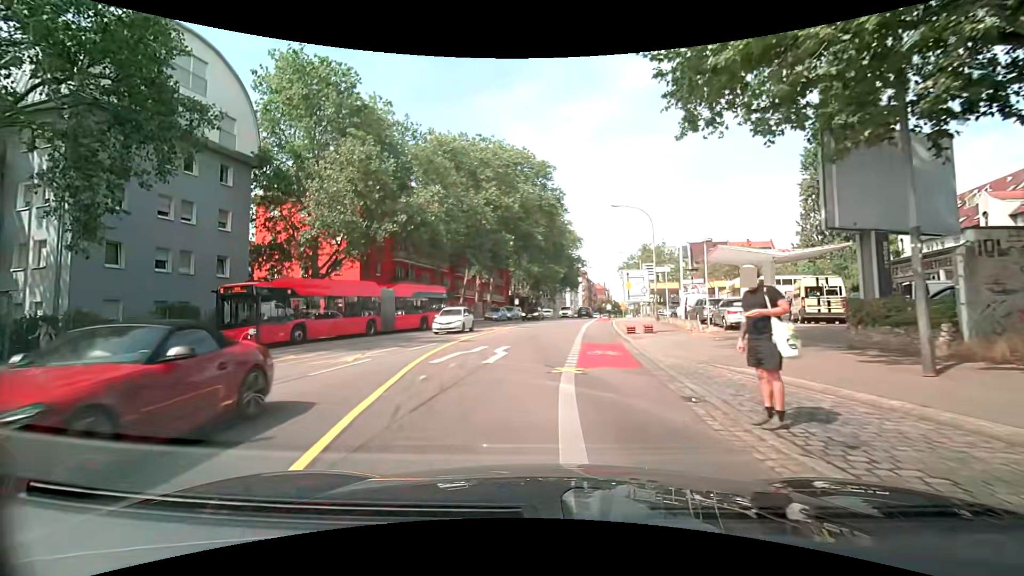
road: secondary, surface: asphalt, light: Day
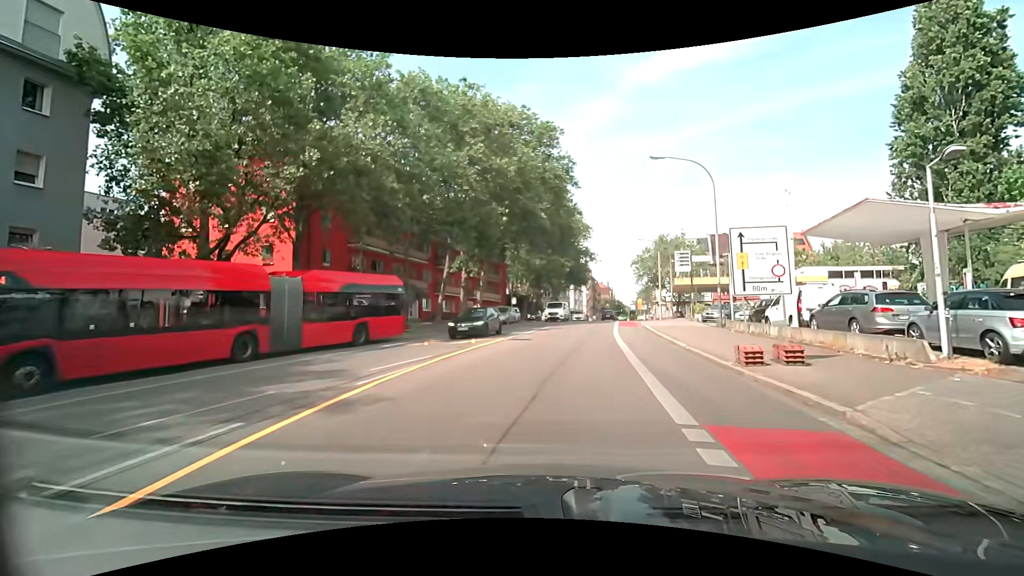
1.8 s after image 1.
(-0.2, +13.3) m; +1°
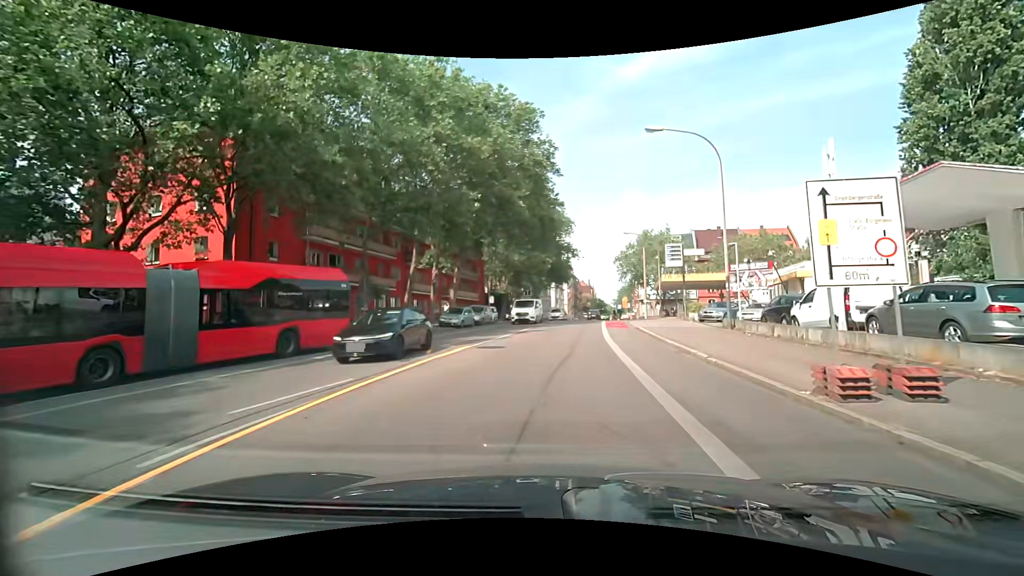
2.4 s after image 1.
(0.0, +4.4) m; +1°
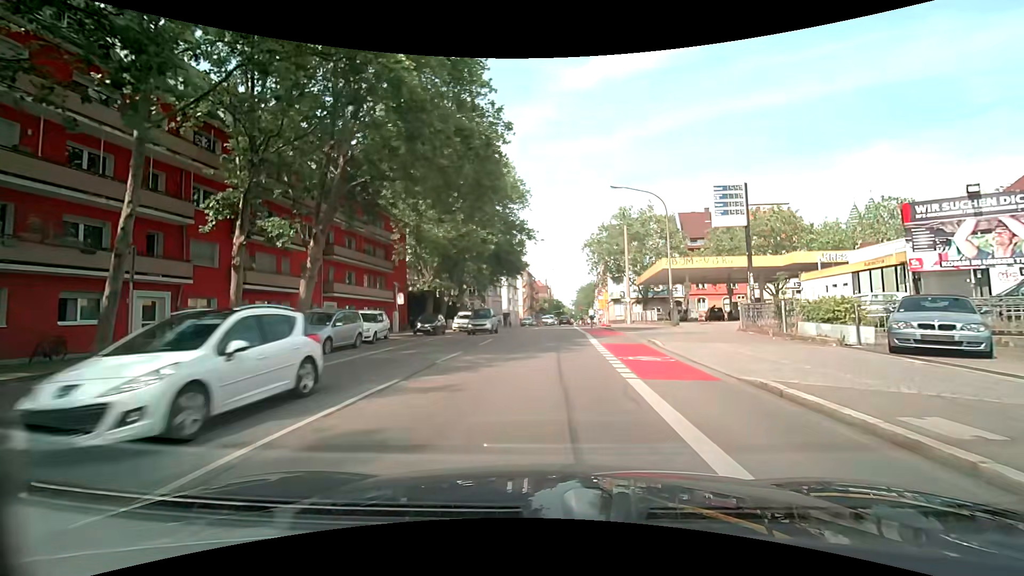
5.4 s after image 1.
(+1.2, +22.4) m; +5°
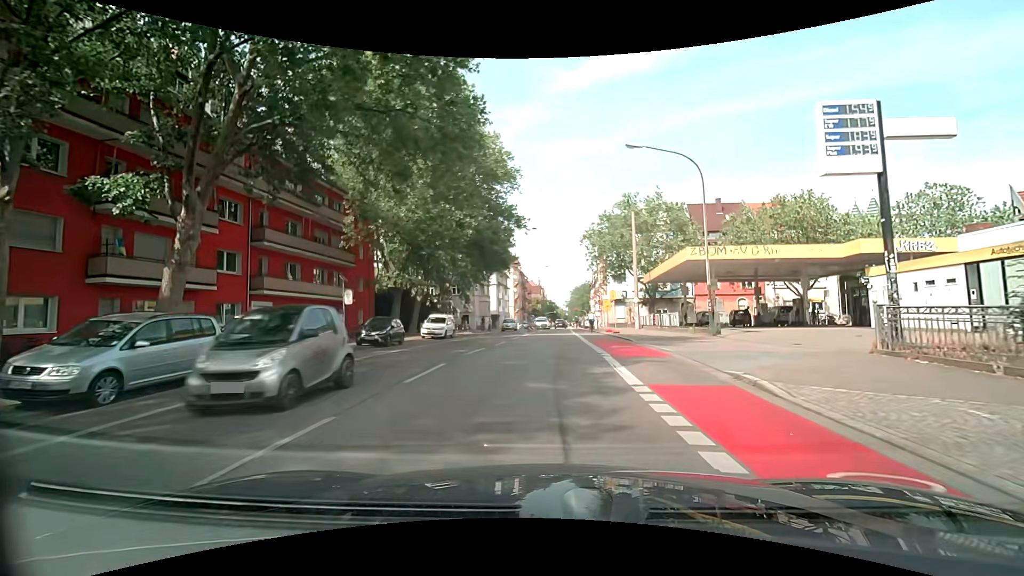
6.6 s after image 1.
(+0.1, +9.0) m; 0°
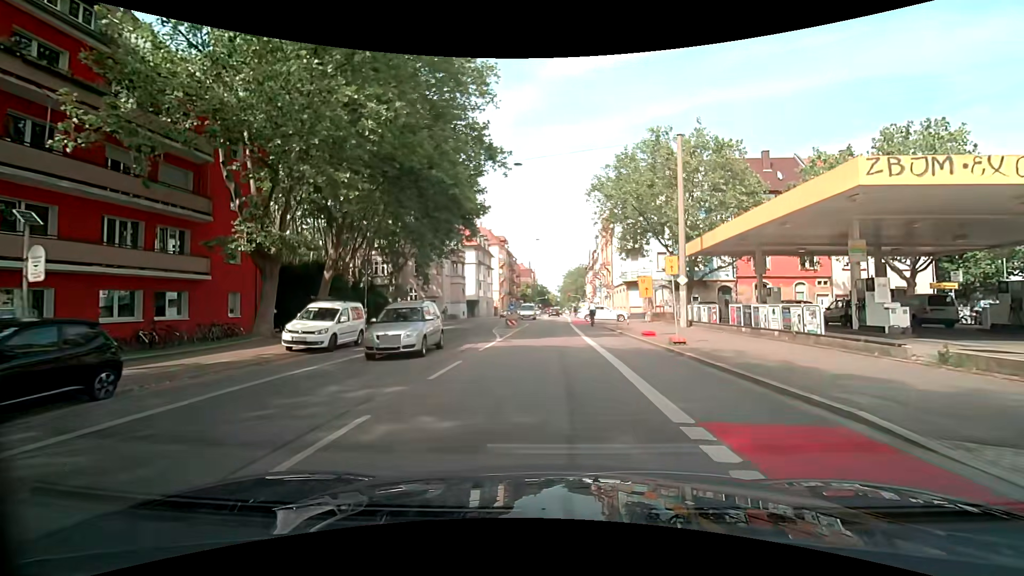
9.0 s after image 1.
(+0.5, +18.0) m; +2°
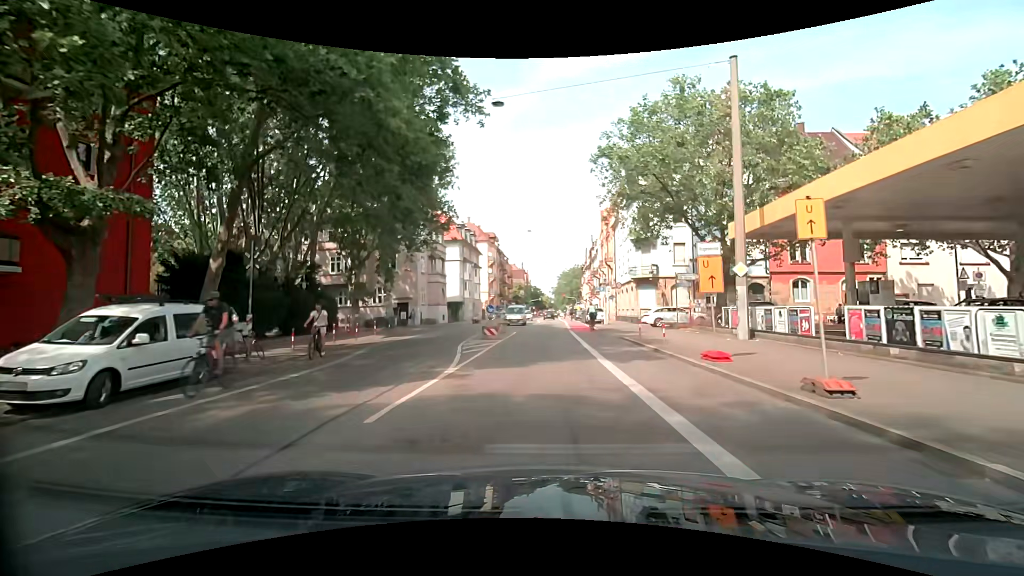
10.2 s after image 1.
(0.0, +9.3) m; 0°
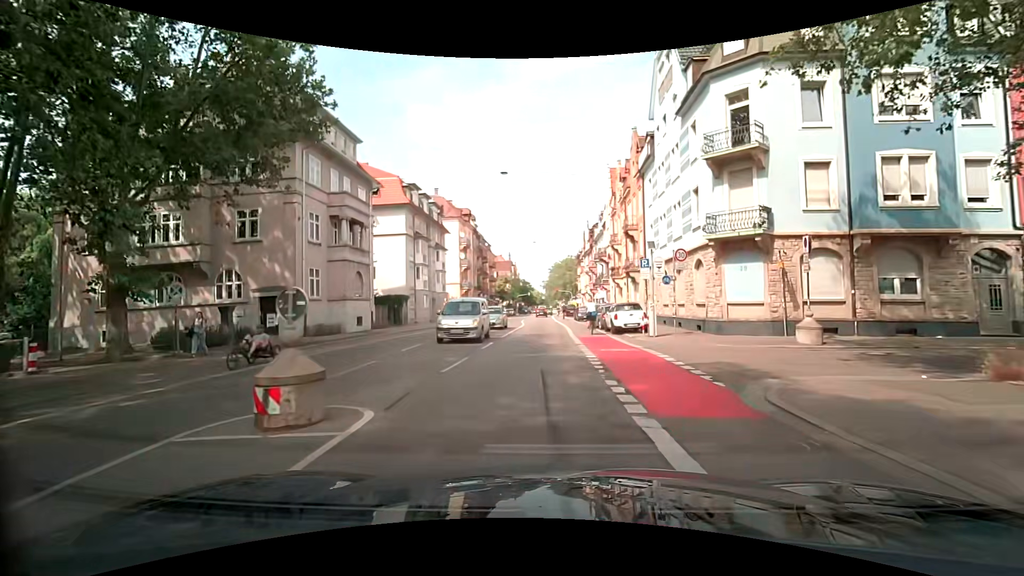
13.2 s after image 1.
(+0.4, +23.0) m; 0°
(0, +10) (0, +20) (0, +30) (0, +40) (+1, +50) (+1, +60) (+1, +70) (+1, +80) (+1, +90) (+2, +100) m
